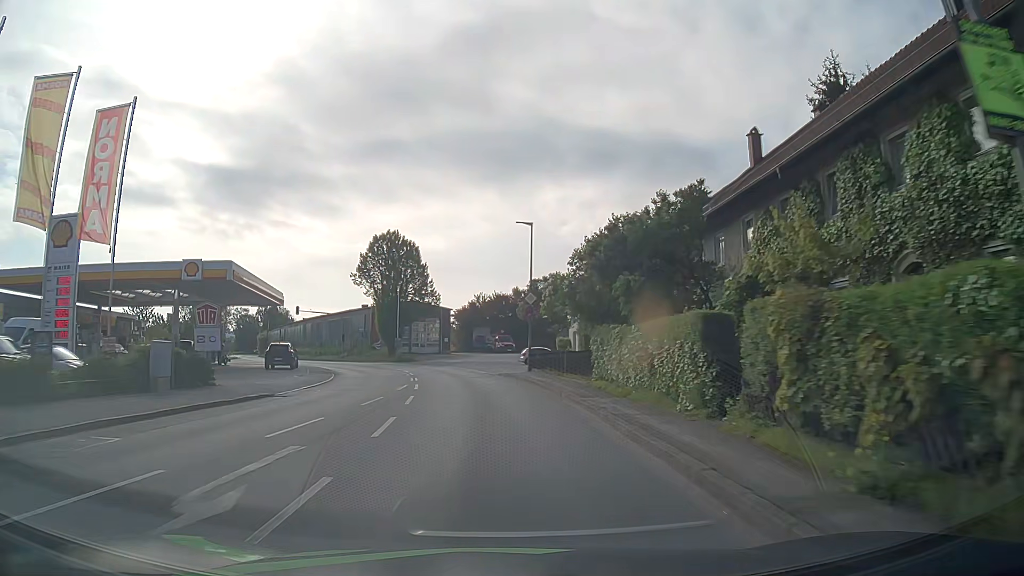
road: tertiary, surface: asphalt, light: Day
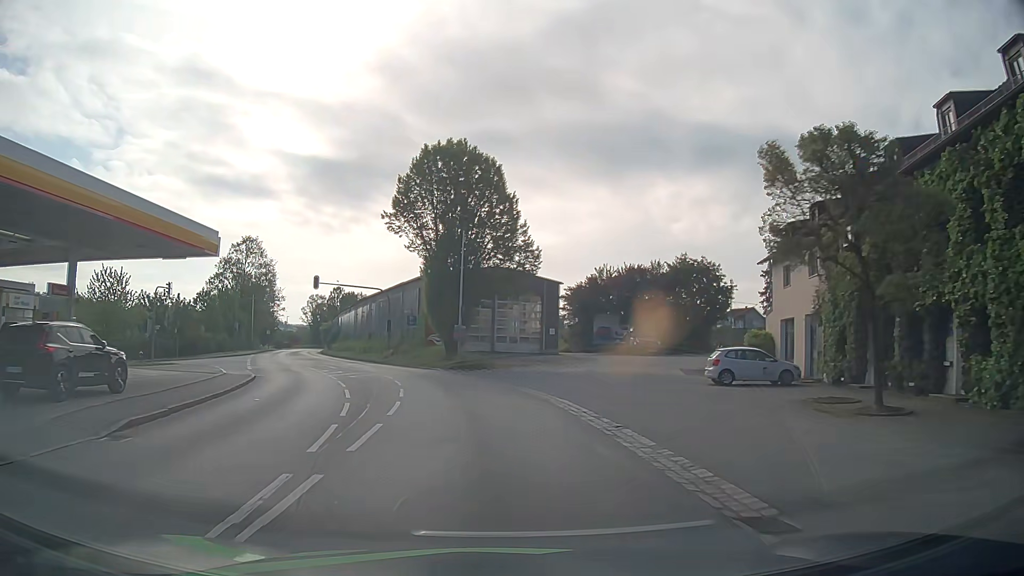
(-2.1, +30.8) m; -9°
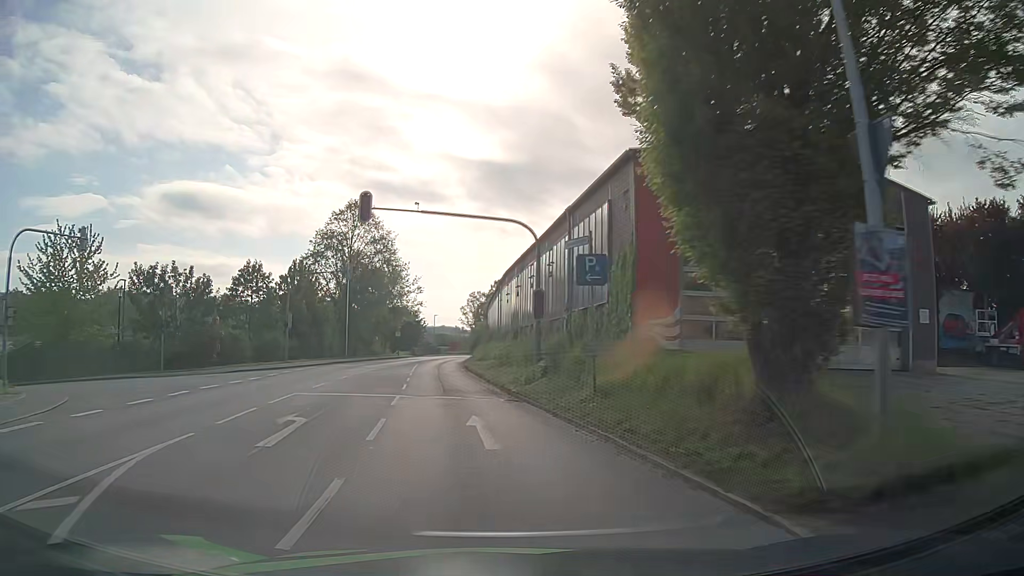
(-3.9, +30.4) m; -15°
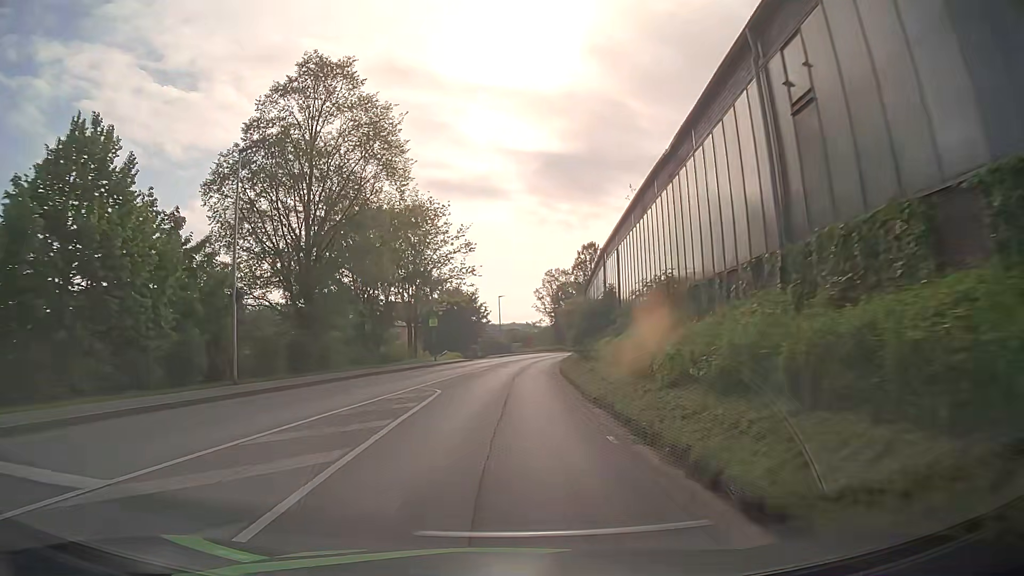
(-3.5, +38.9) m; -6°
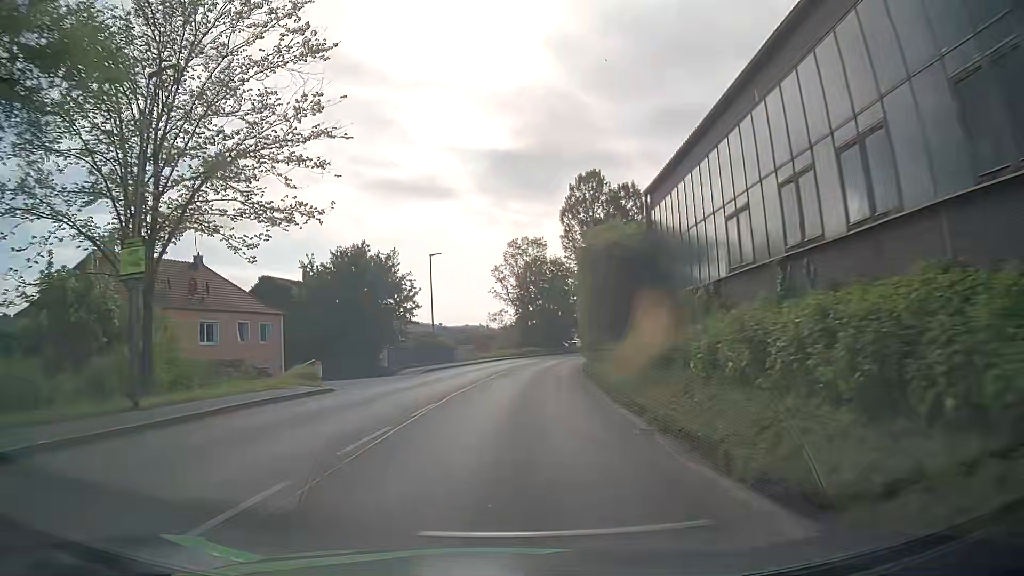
(+1.4, +38.9) m; +5°
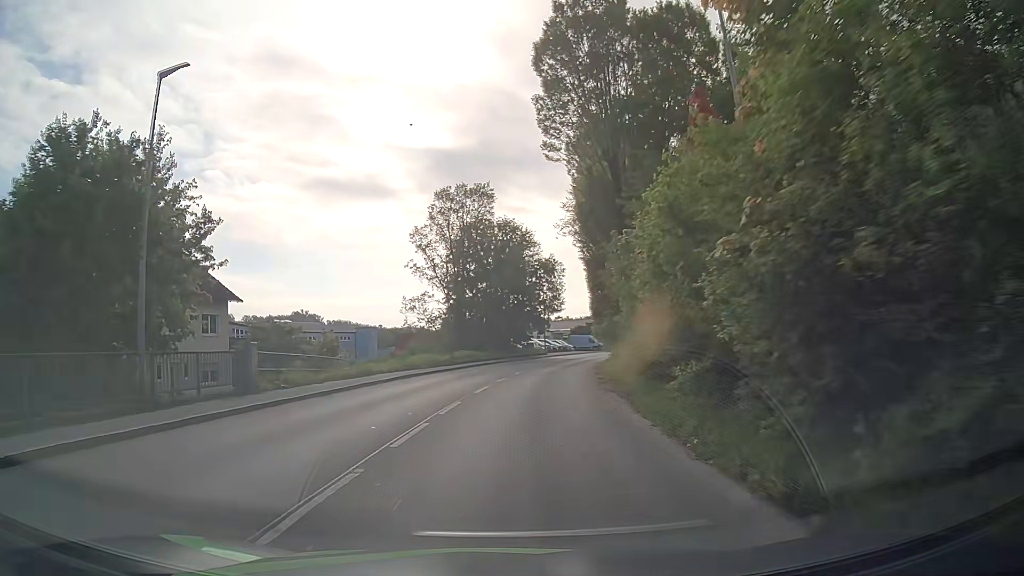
(+0.6, +30.6) m; +4°
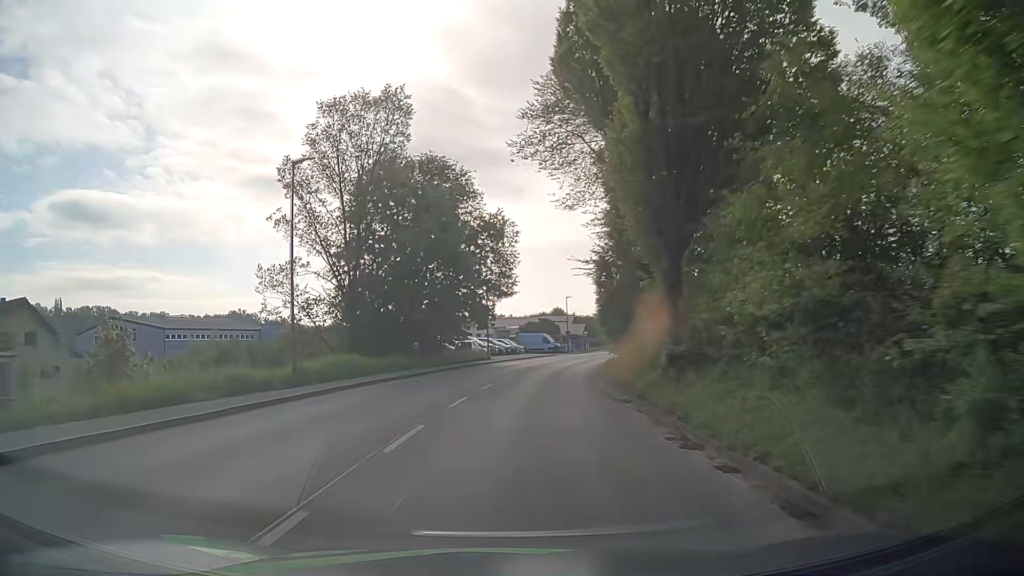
(+1.0, +22.7) m; +5°
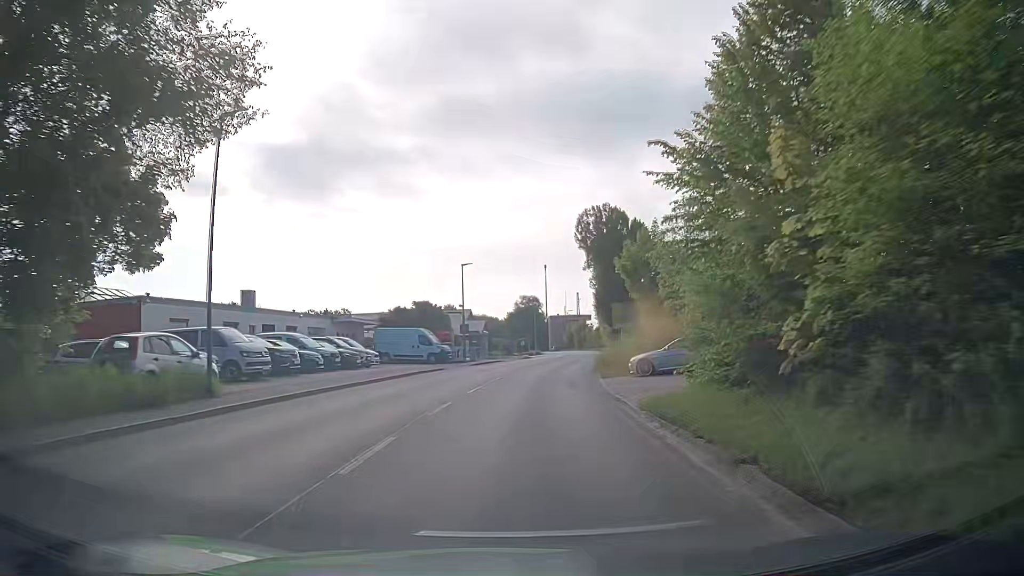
(+3.0, +37.2) m; +9°
(0, +10) (+1, +20) (+2, +30) (+3, +40) (+5, +50) (+7, +60) (+8, +69) (+10, +79) (+11, +89) (+12, +99) m
